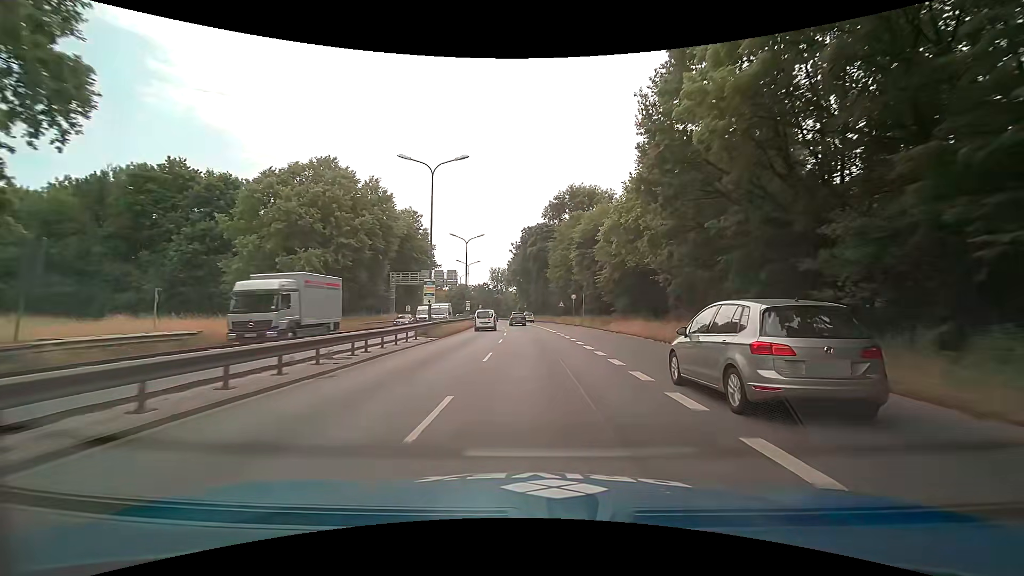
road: trunk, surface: asphalt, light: Day
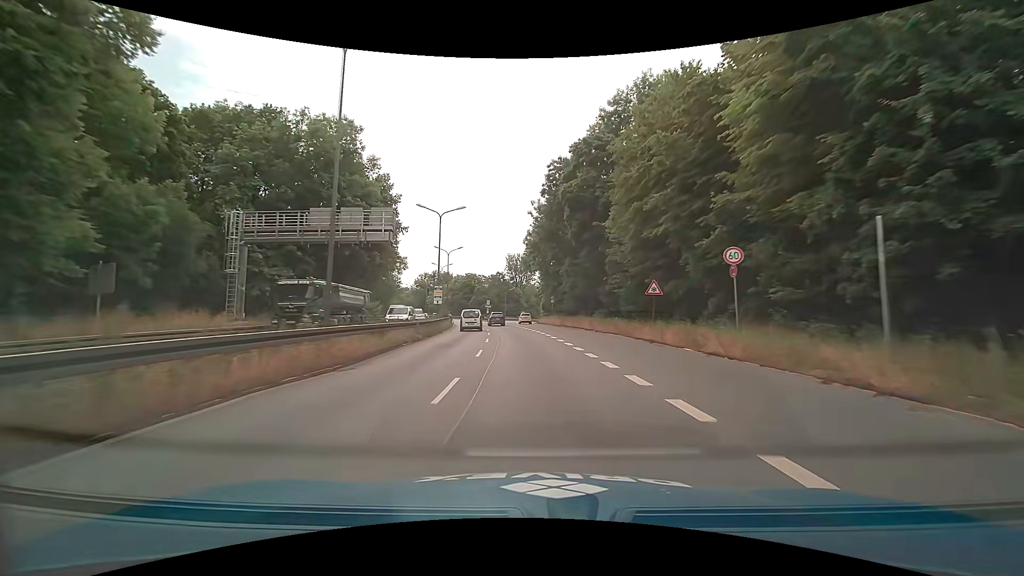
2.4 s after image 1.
(-0.8, +42.7) m; -3°
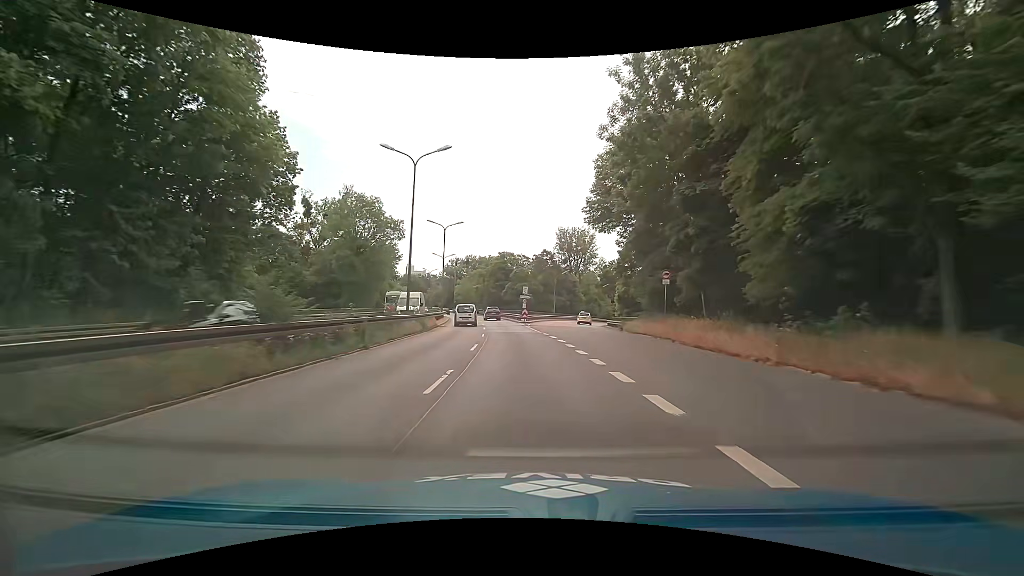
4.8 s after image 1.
(-1.7, +41.5) m; -4°
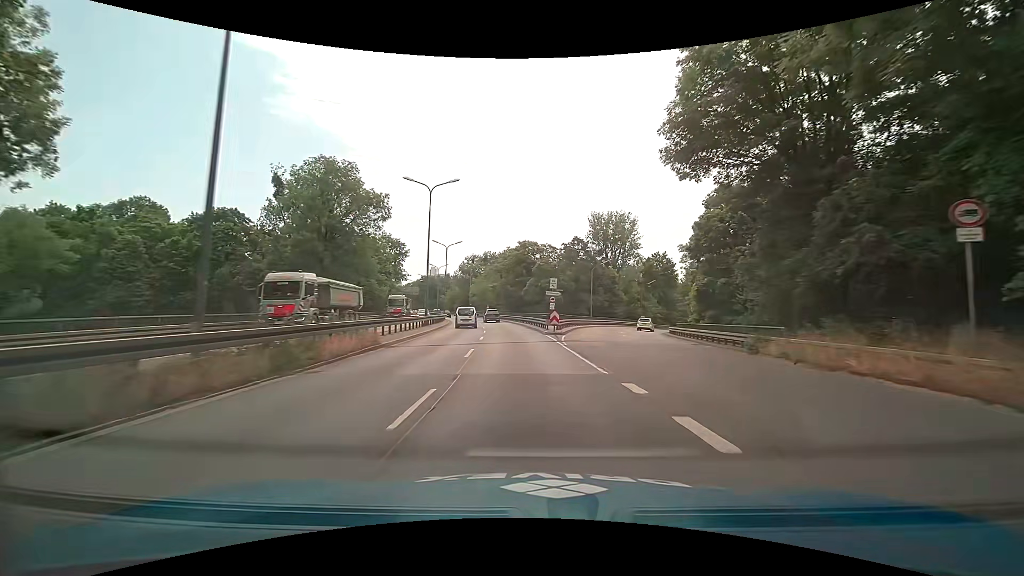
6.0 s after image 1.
(-0.8, +19.4) m; -3°
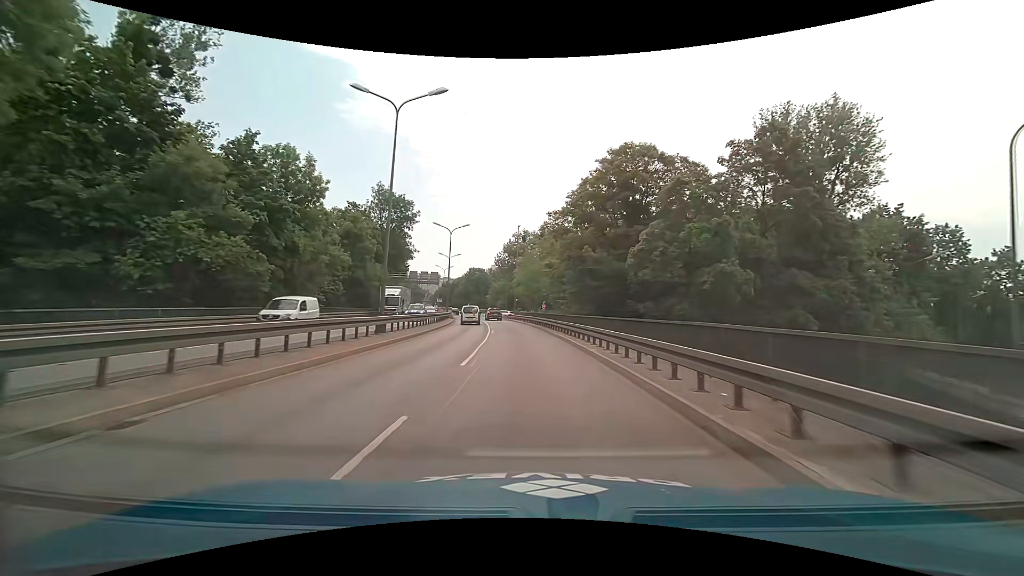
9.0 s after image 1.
(-3.5, +46.9) m; -8°
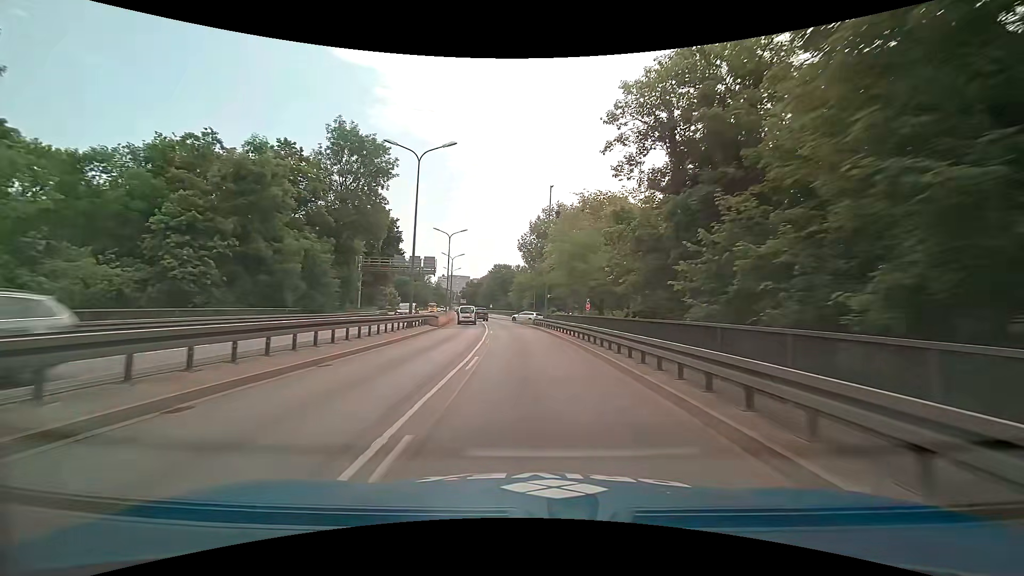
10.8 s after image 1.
(-1.0, +28.0) m; -4°
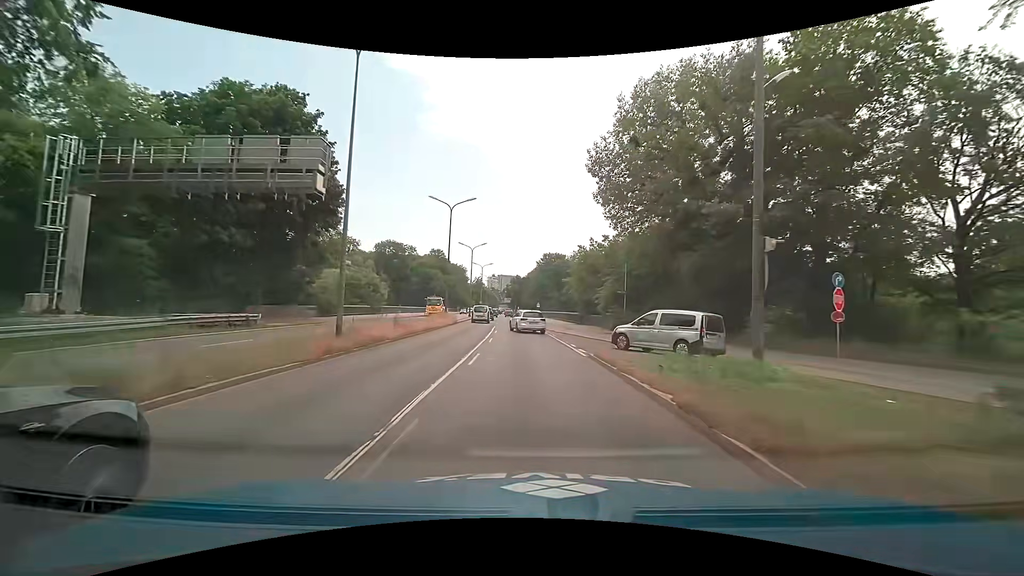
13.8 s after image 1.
(-2.3, +43.9) m; -6°
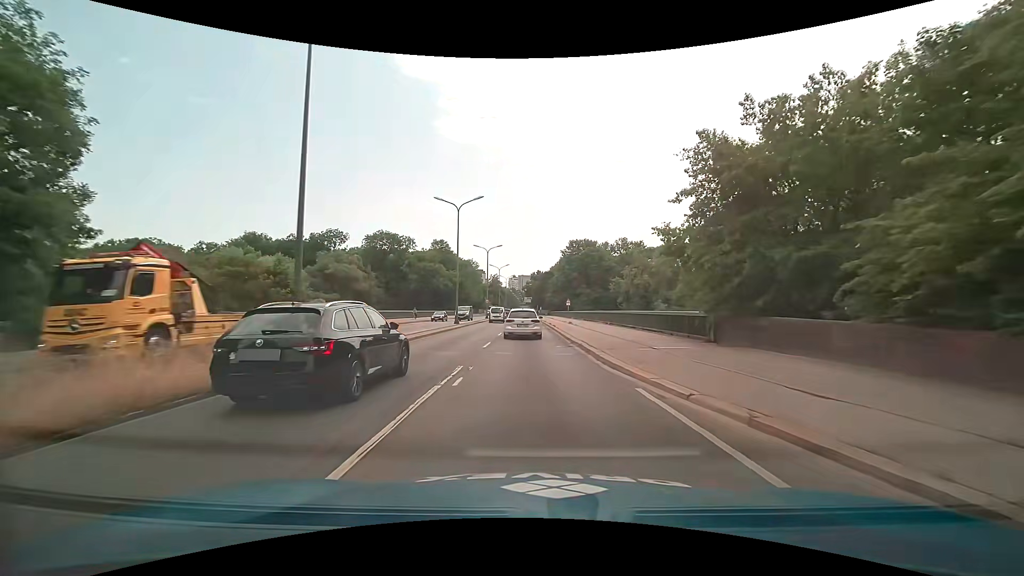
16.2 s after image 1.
(-1.0, +30.0) m; -3°
(0, +10) (0, +20) (0, +30) (0, +40) (-1, +50) (-1, +60) (-1, +70) (-1, +80) (-1, +90) (-1, +100) m
